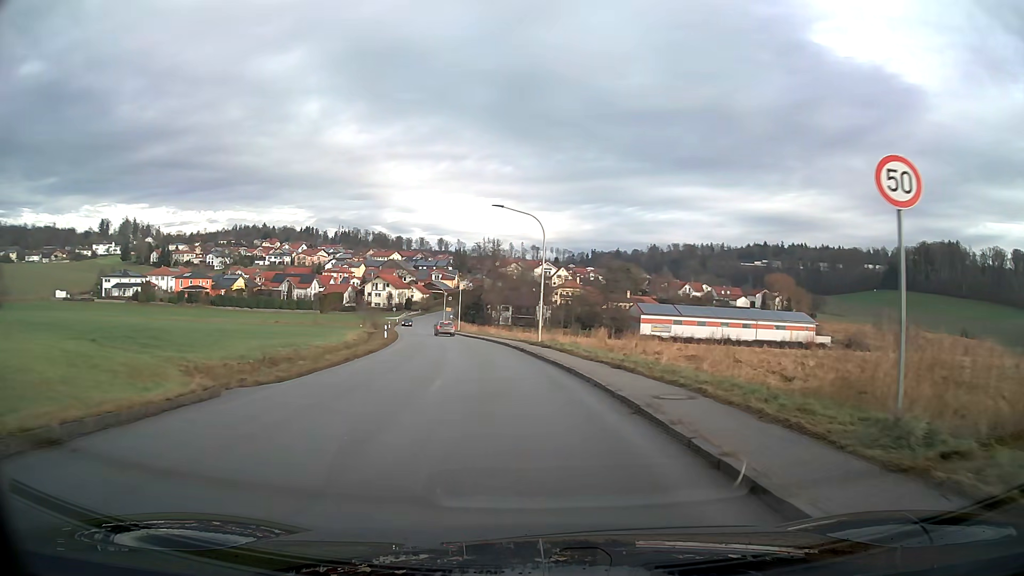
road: secondary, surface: asphalt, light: Day
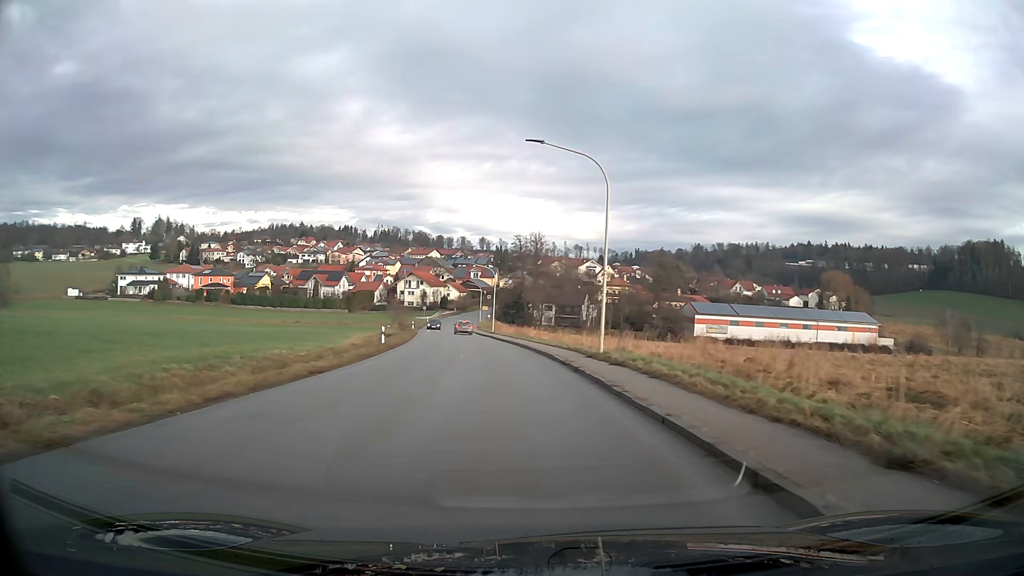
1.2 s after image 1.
(-0.4, +13.2) m; -3°
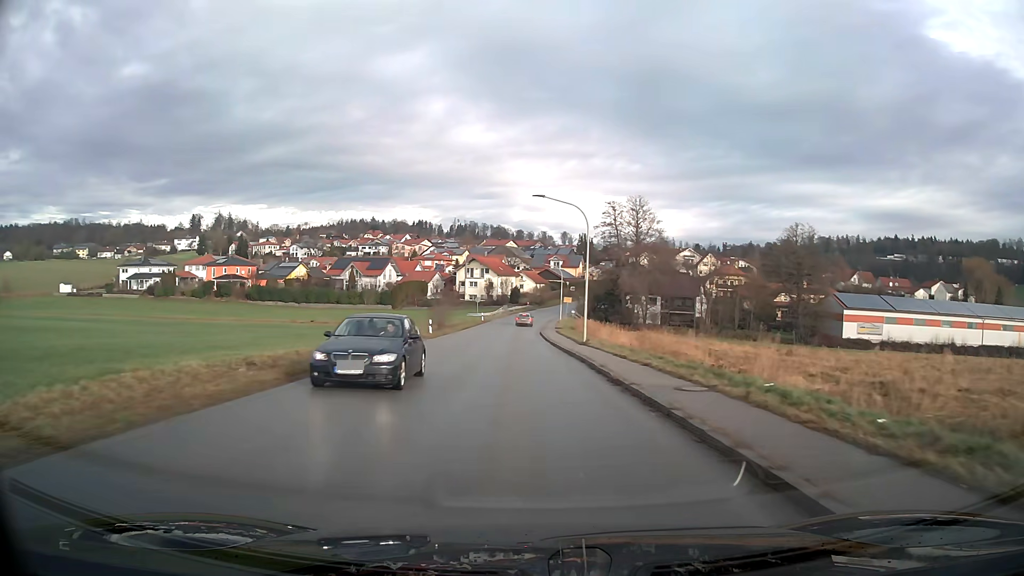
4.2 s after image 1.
(-2.5, +38.2) m; -7°
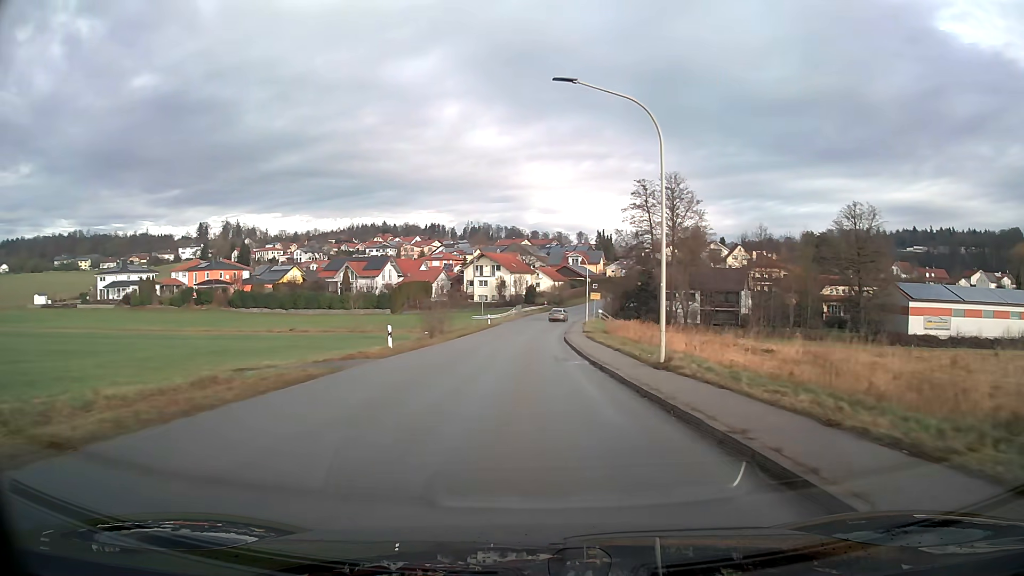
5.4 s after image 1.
(-0.2, +16.6) m; -1°
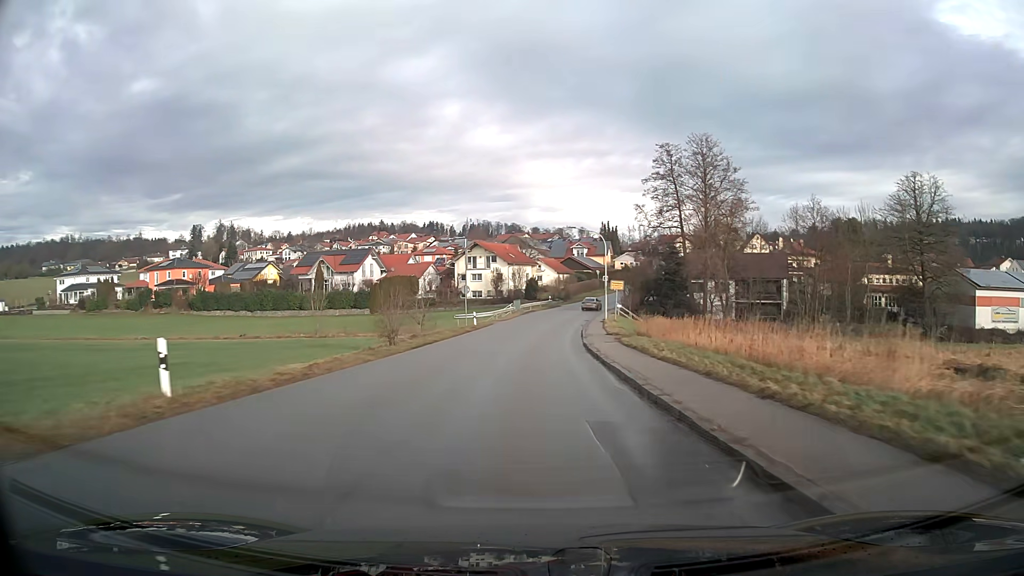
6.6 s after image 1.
(0.0, +16.7) m; 0°
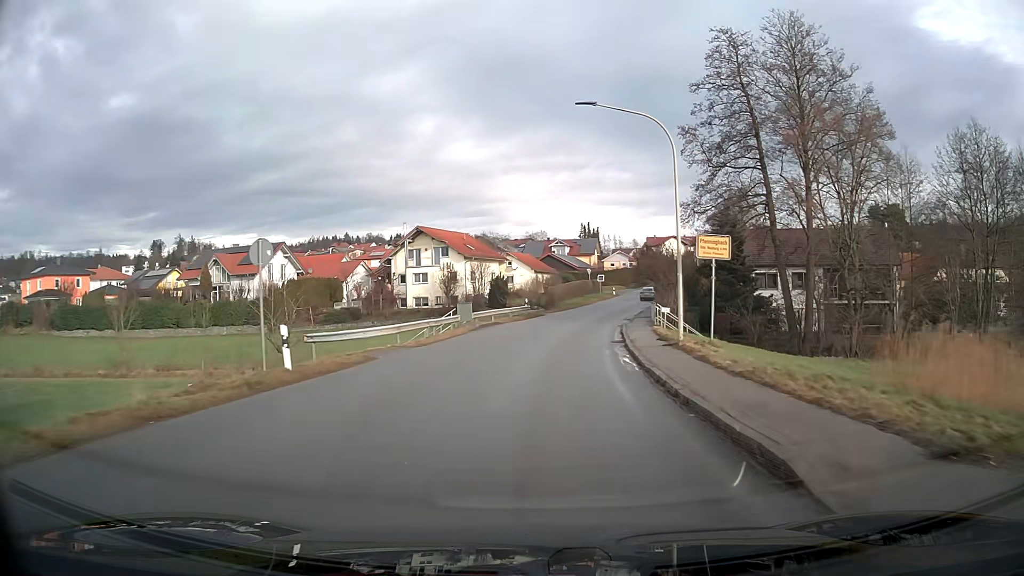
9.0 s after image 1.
(+0.5, +32.4) m; +3°
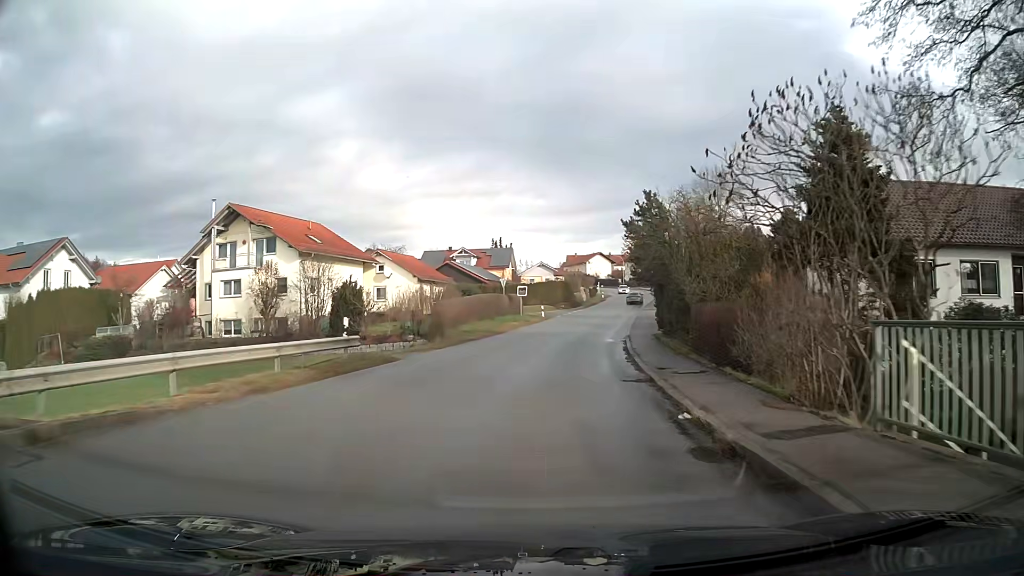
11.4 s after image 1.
(+2.0, +30.7) m; +8°
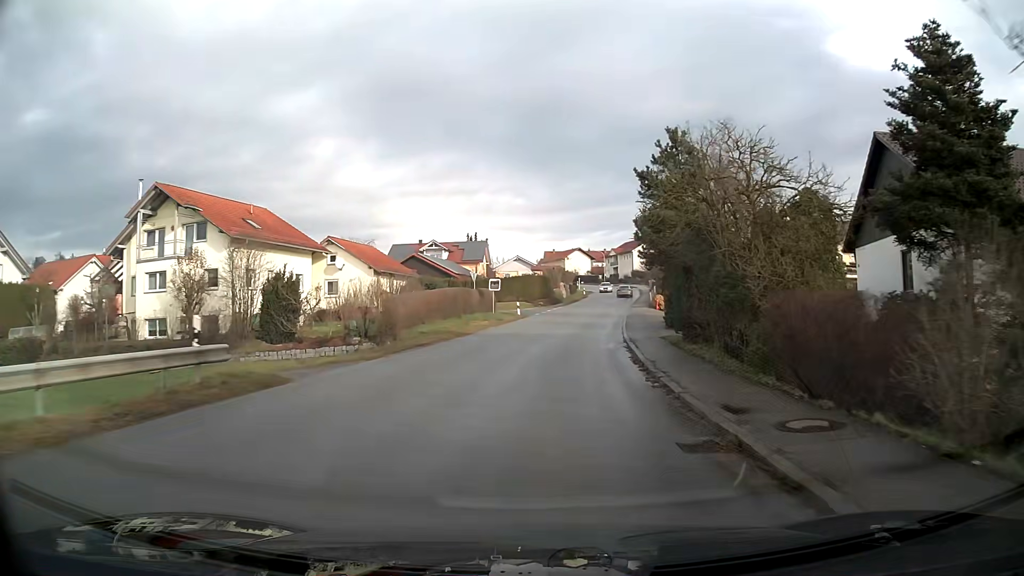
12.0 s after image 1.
(+0.1, +7.5) m; +2°
(0, +10) (+1, +20) (+2, +30) (+3, +40) (+5, +50) (+6, +60) (+8, +69) (+10, +79) (+11, +89) (+13, +99) m
